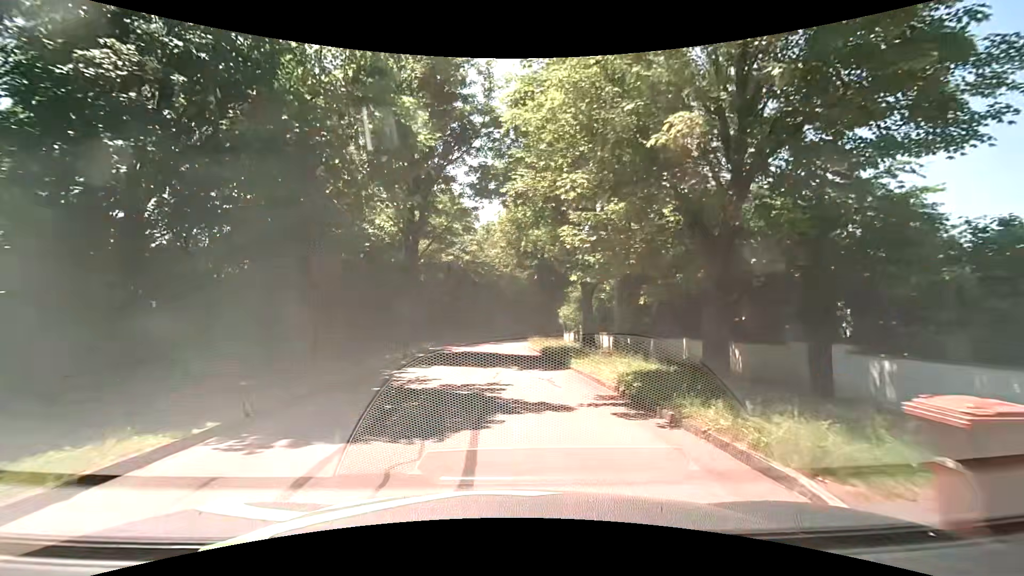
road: residential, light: Day
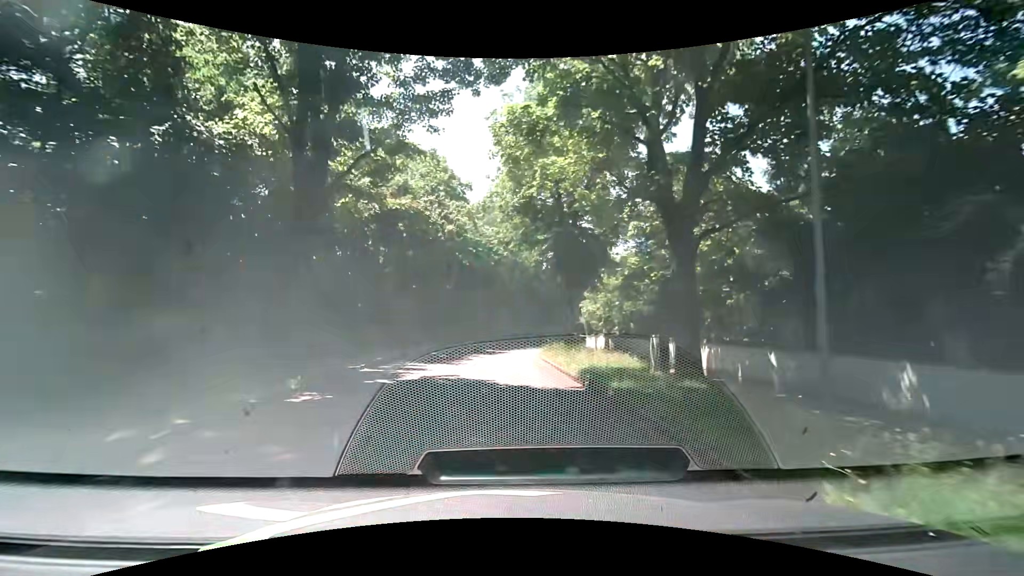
(-0.1, +13.2) m; 0°
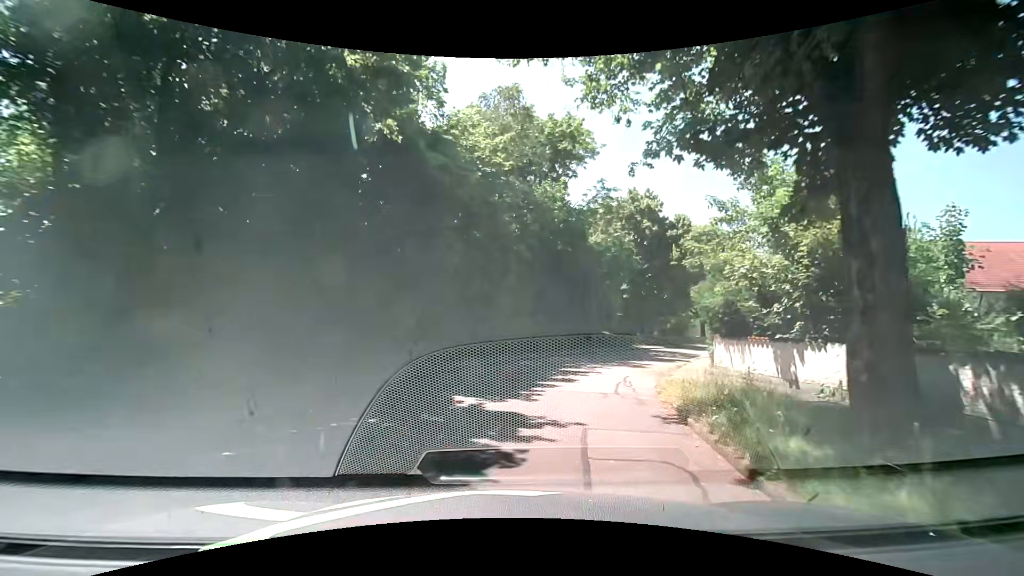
(-0.4, +22.3) m; -1°
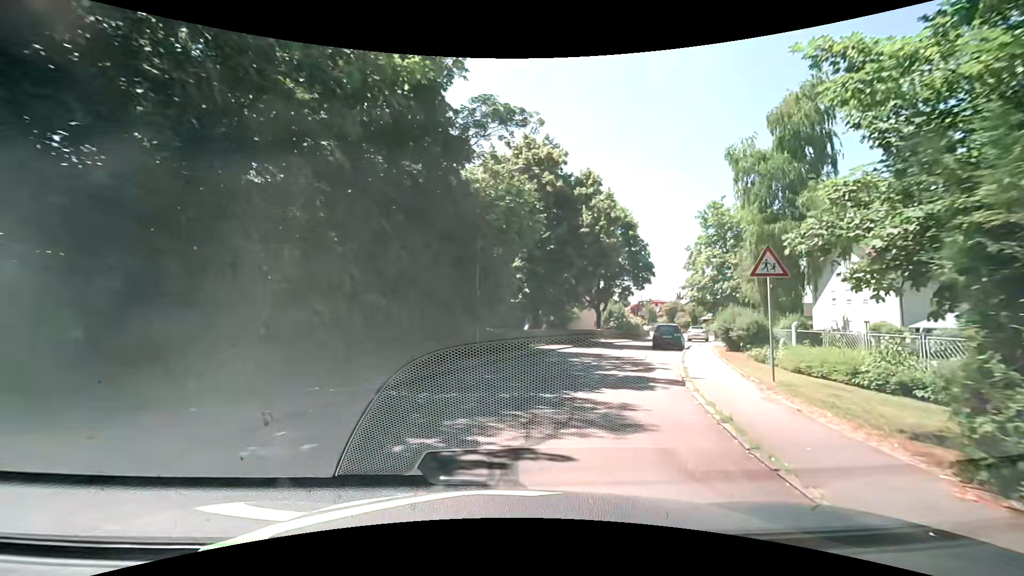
(+1.5, +13.3) m; +14°
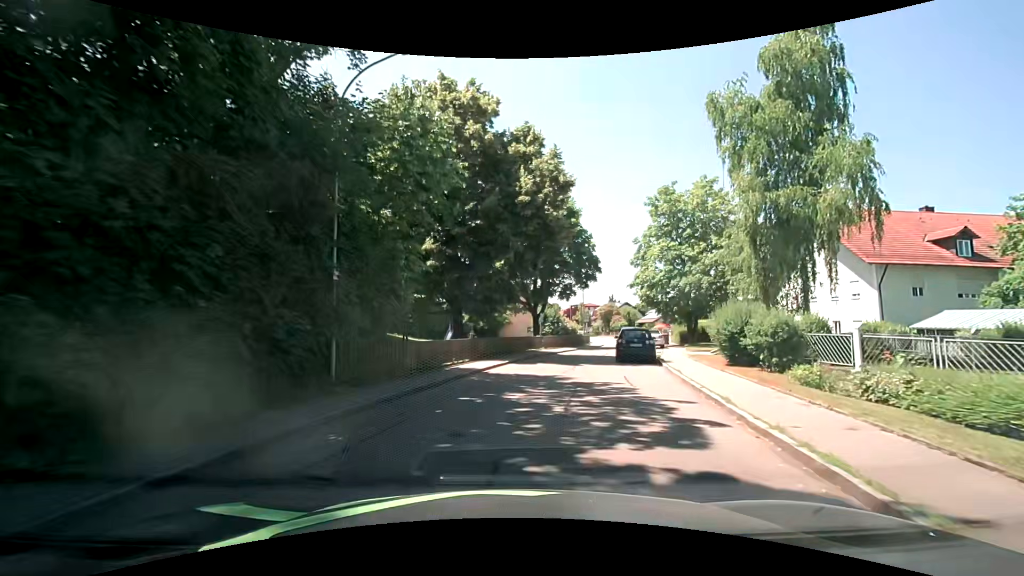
(+0.9, +8.9) m; +9°
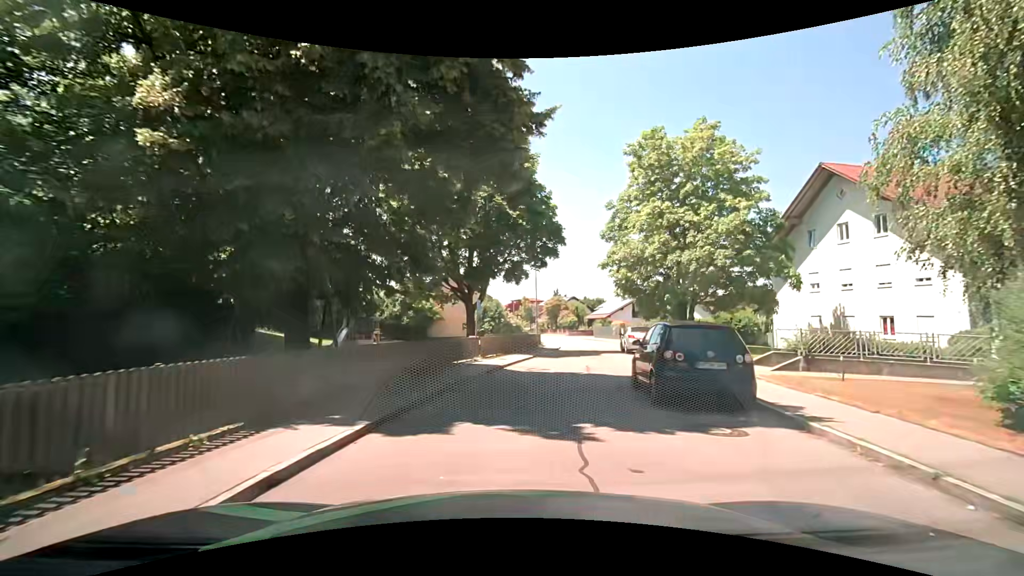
(+0.9, +13.4) m; +8°
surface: asphalt
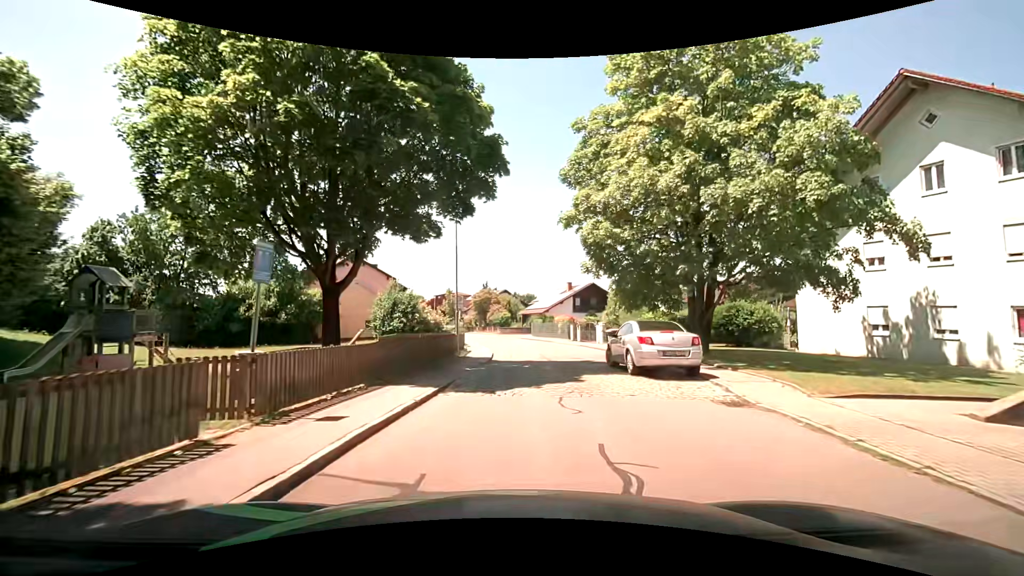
(+0.9, +13.6) m; +8°
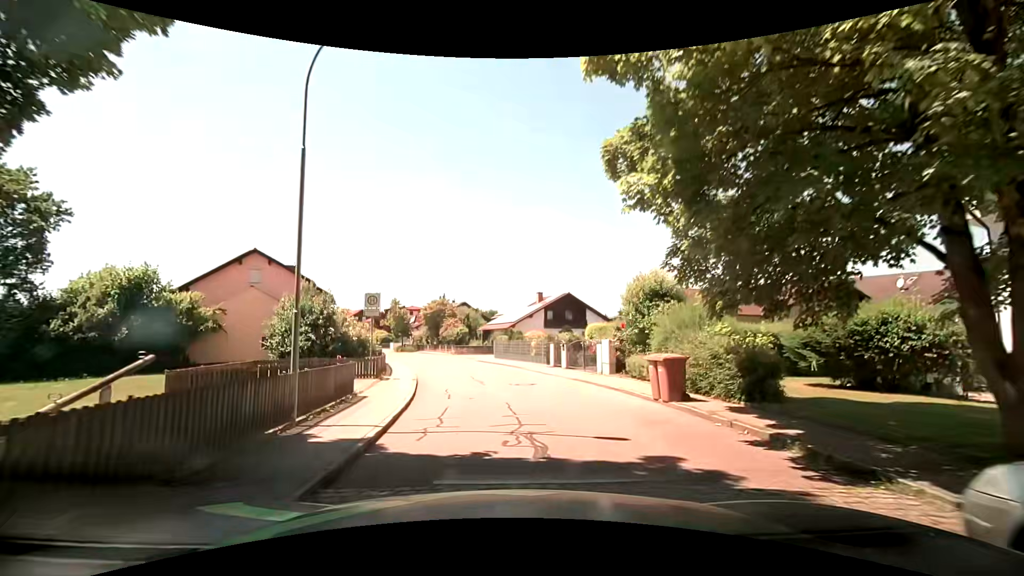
(+0.5, +13.6) m; +4°
(0, +10) (0, +20) (-1, +30) (-3, +40) (-6, +49) (-10, +59) (-15, +67) (-19, +76) (-23, +85) (-28, +94) m
